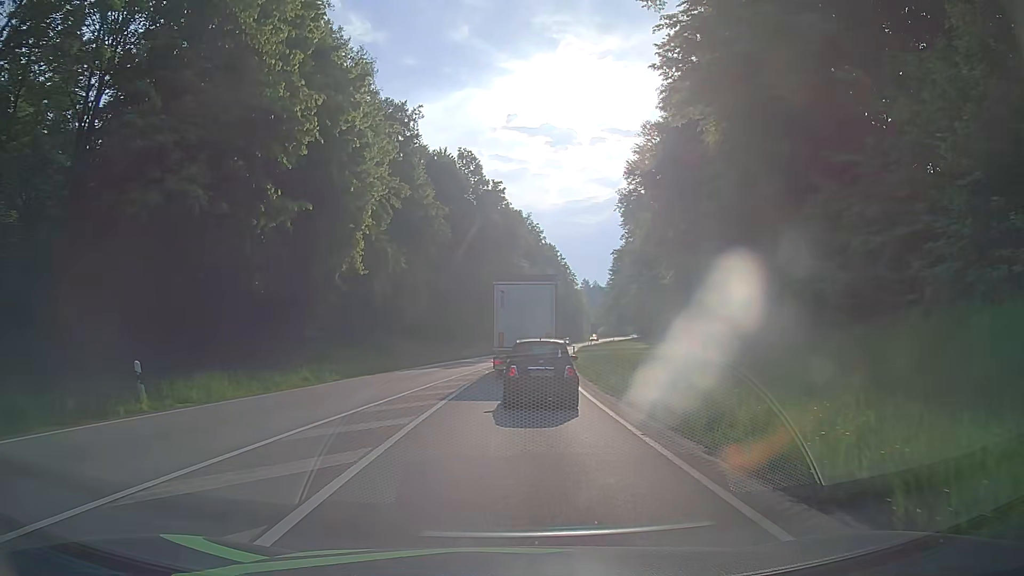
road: primary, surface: asphalt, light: Day
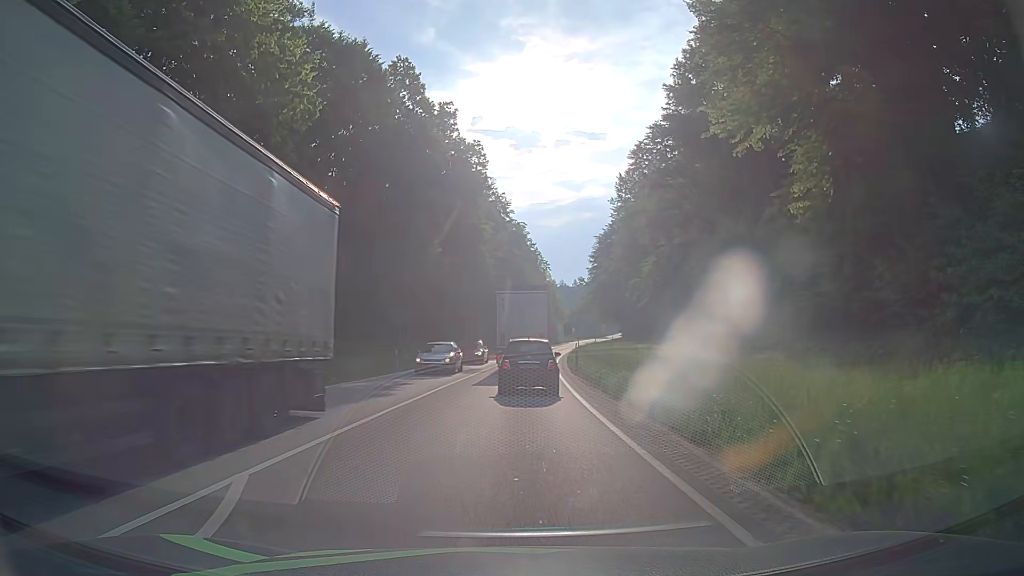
(+1.9, +28.8) m; +5°
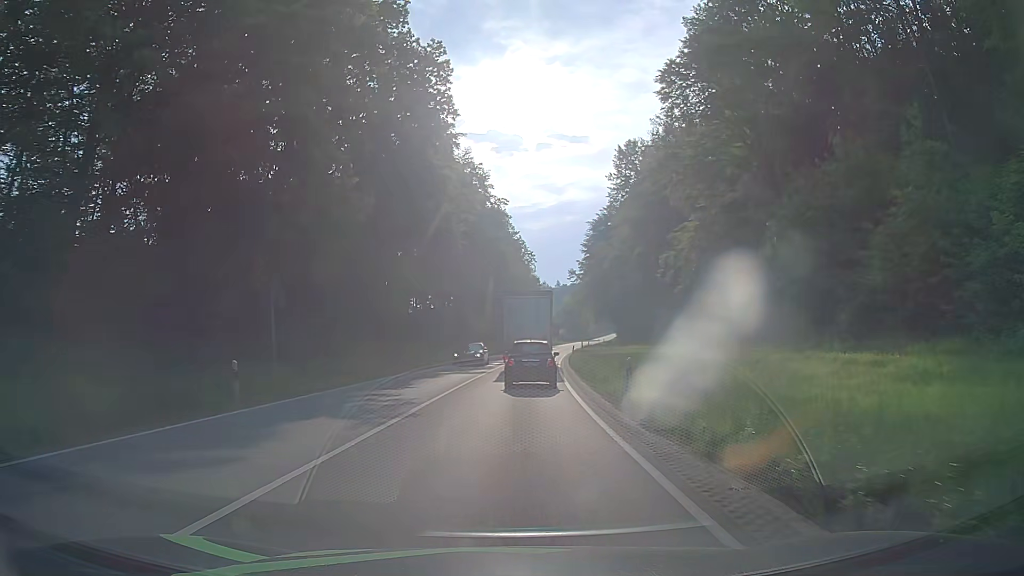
(+0.6, +18.8) m; +2°
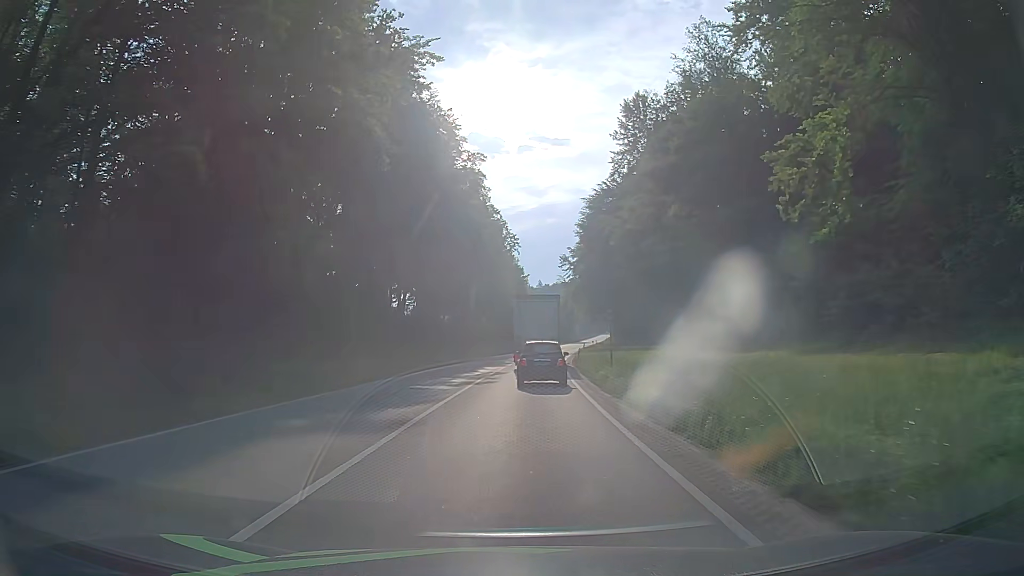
(+0.2, +20.9) m; +1°
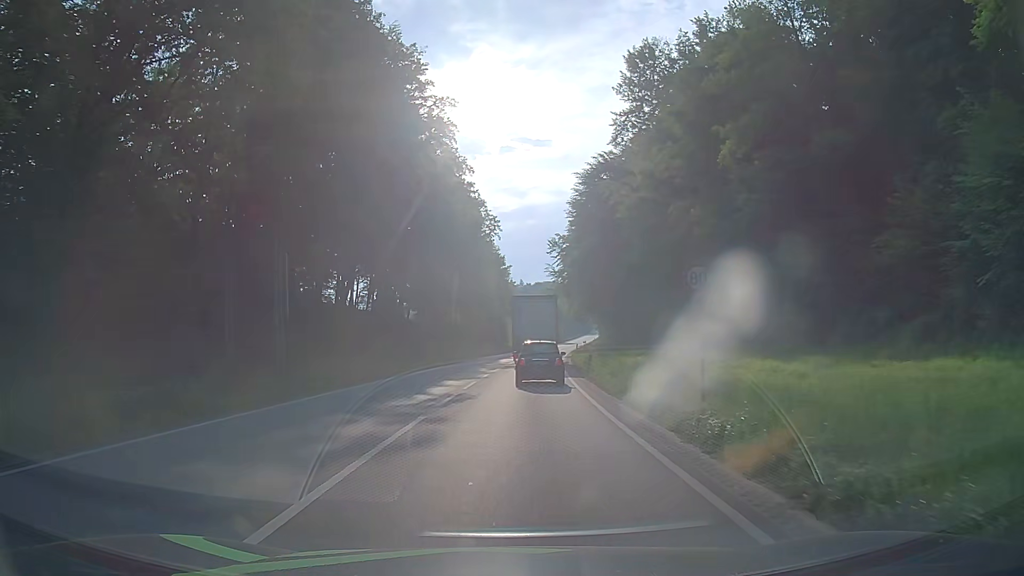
(+0.2, +14.9) m; +2°
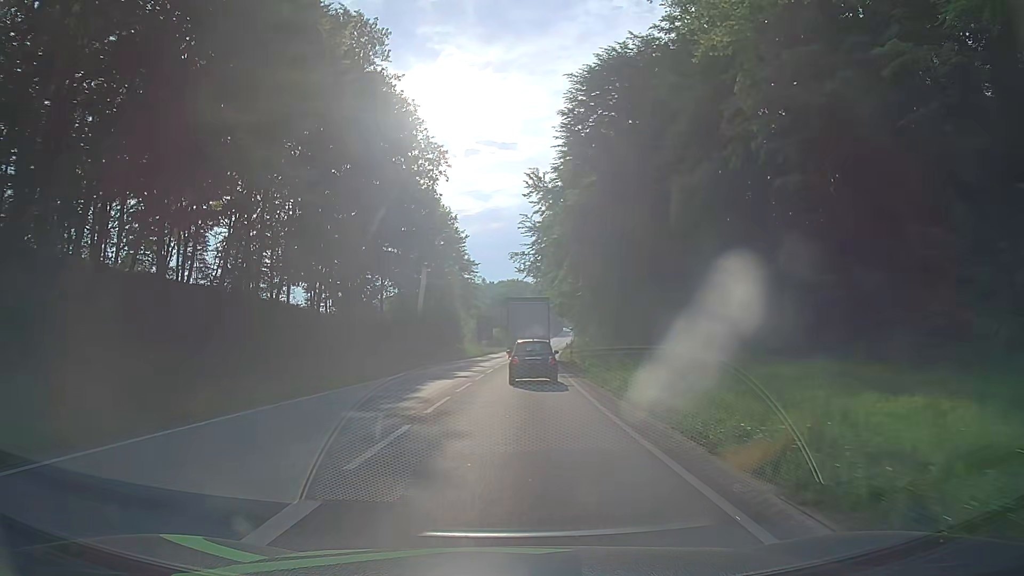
(+0.6, +31.6) m; +2°
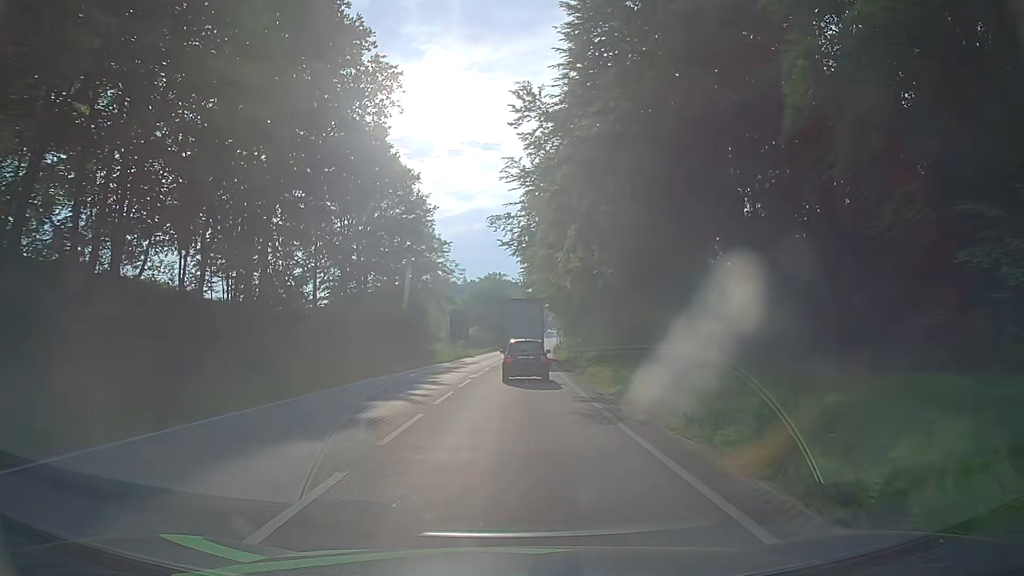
(+0.3, +16.2) m; +2°
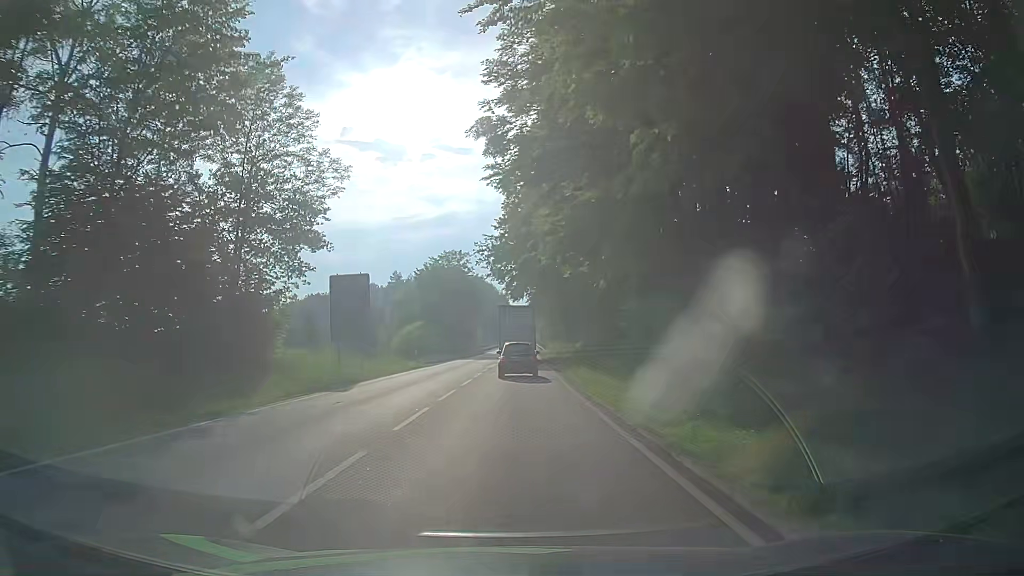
(+0.8, +40.2) m; +2°
(0, +10) (+1, +20) (+1, +30) (+1, +40) (+2, +50) (+2, +60) (+2, +70) (+3, +80) (+3, +90) (+4, +100) m
